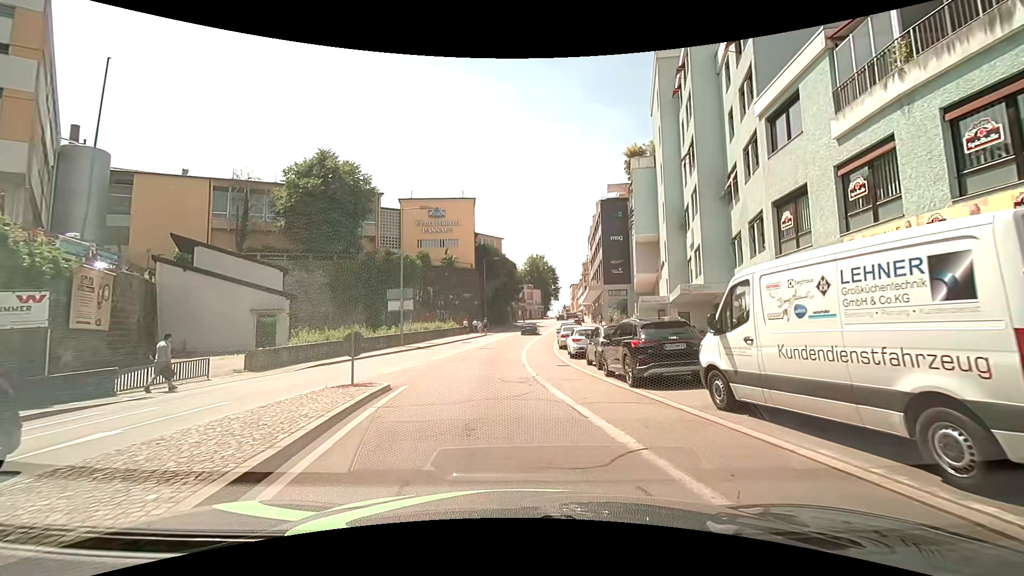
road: tertiary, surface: asphalt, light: Day
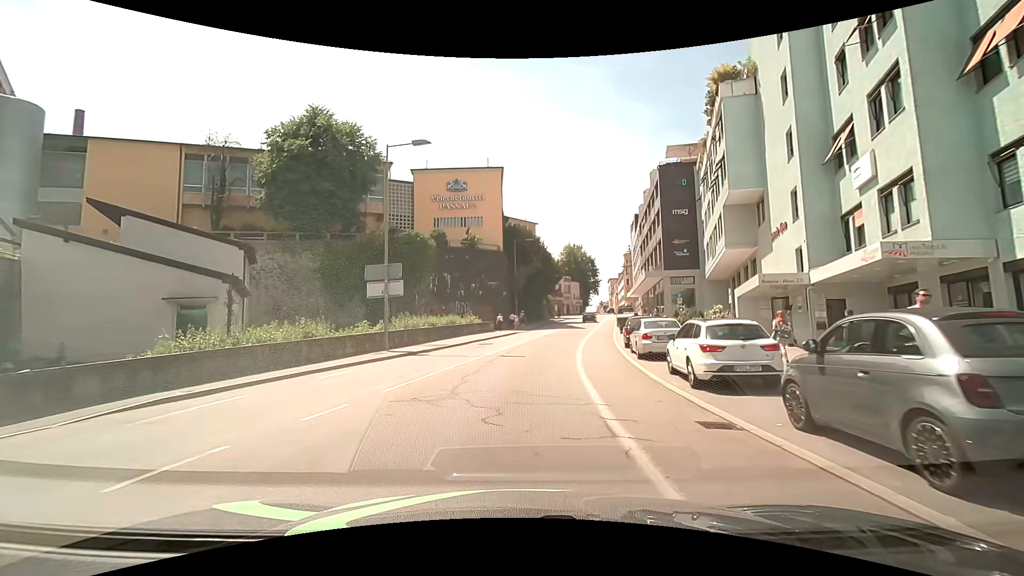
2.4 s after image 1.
(-0.5, +12.9) m; -4°
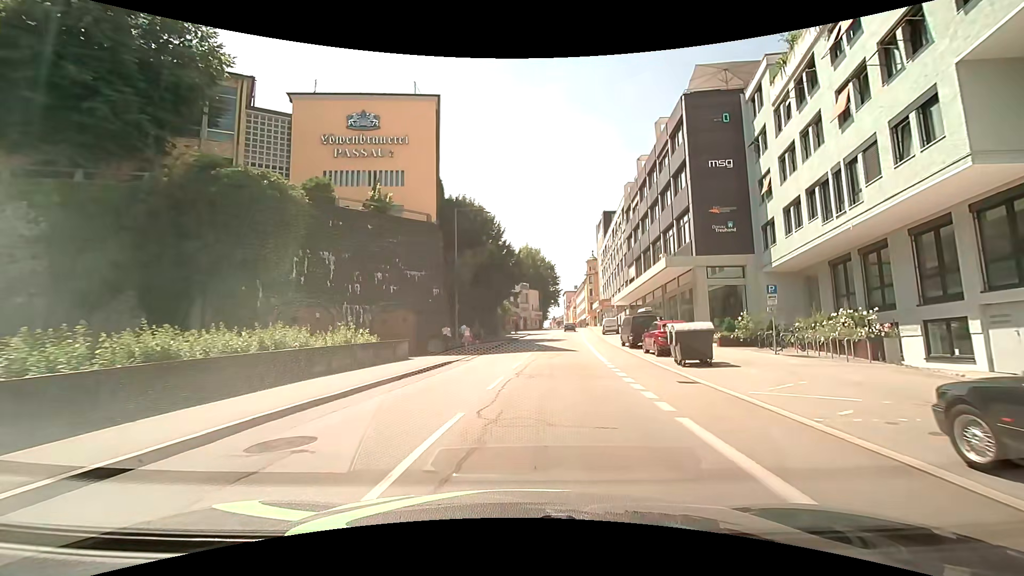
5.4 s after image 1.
(+0.2, +22.1) m; +5°
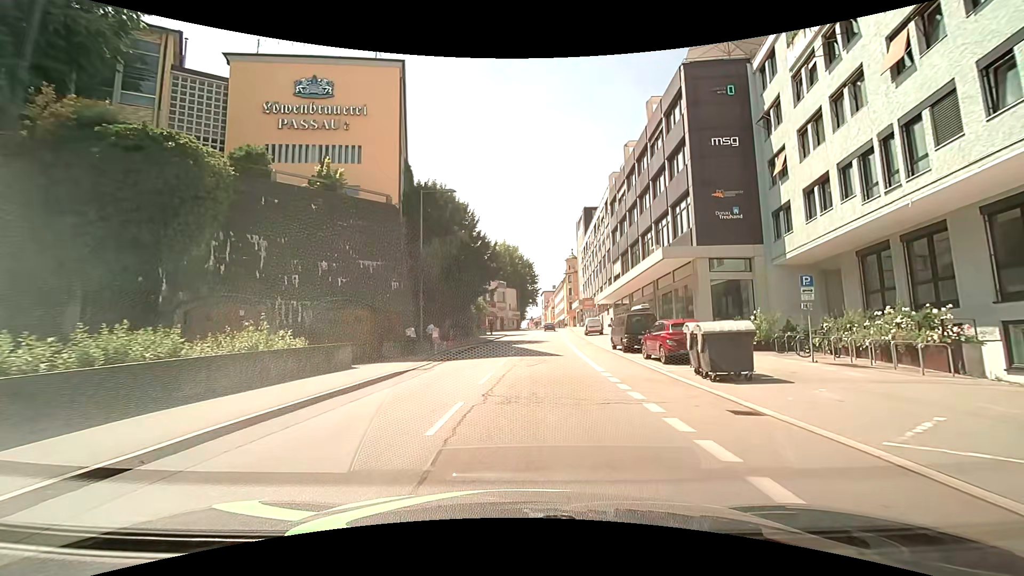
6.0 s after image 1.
(+0.1, +4.8) m; +3°
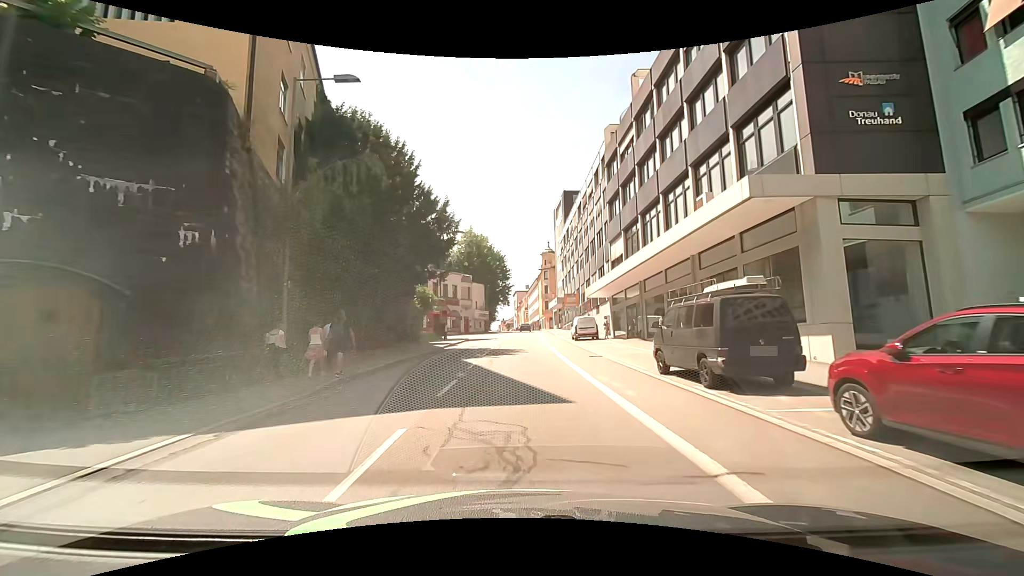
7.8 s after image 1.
(+0.5, +14.6) m; +4°
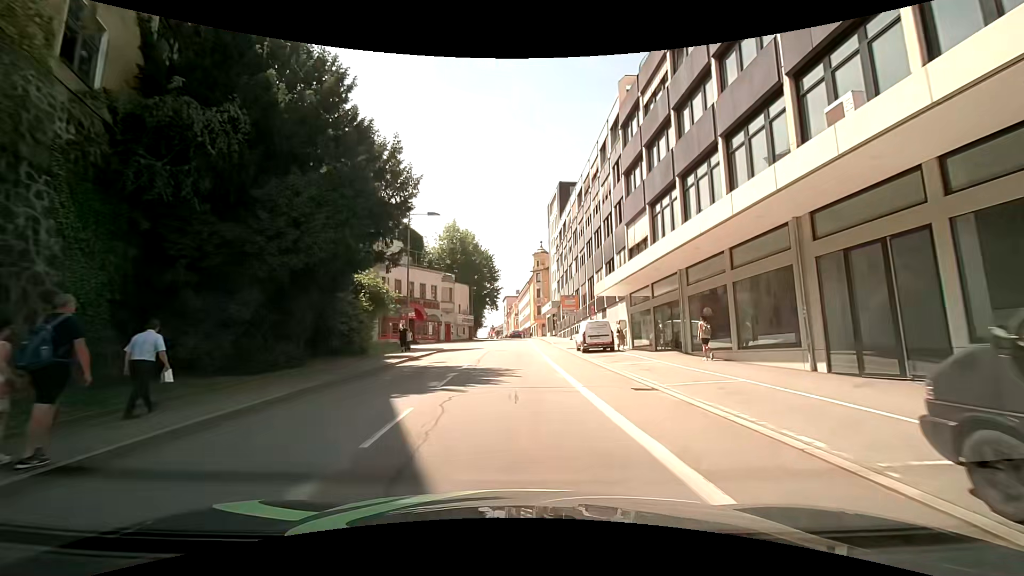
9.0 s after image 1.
(0.0, +9.9) m; +1°
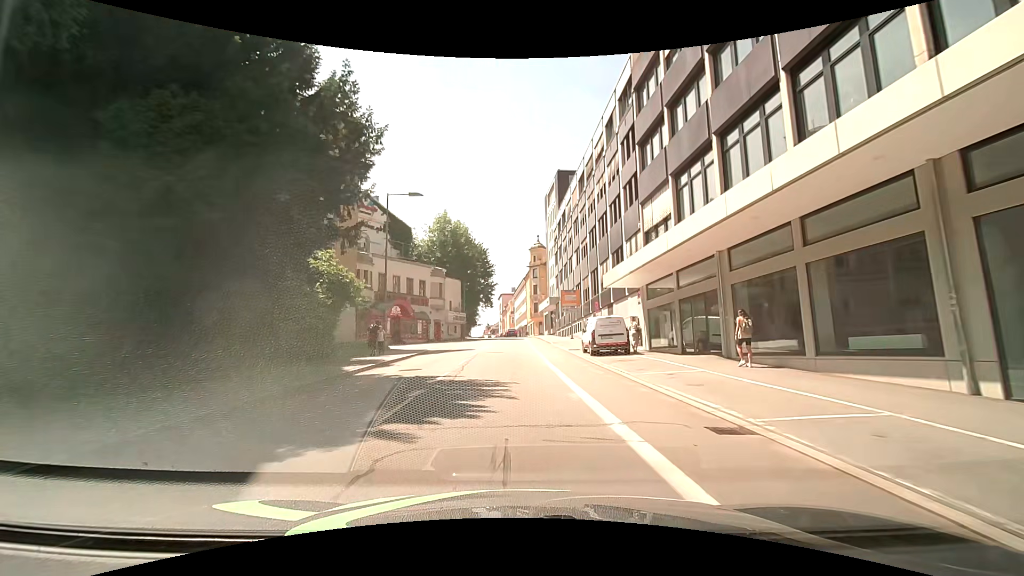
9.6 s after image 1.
(0.0, +5.0) m; 0°
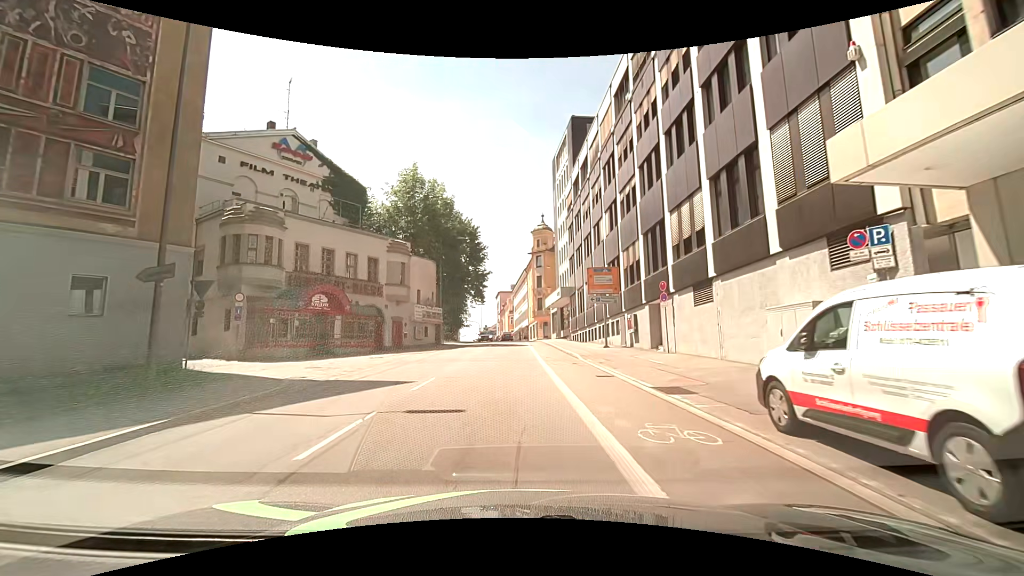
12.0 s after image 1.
(-0.1, +19.7) m; -2°
